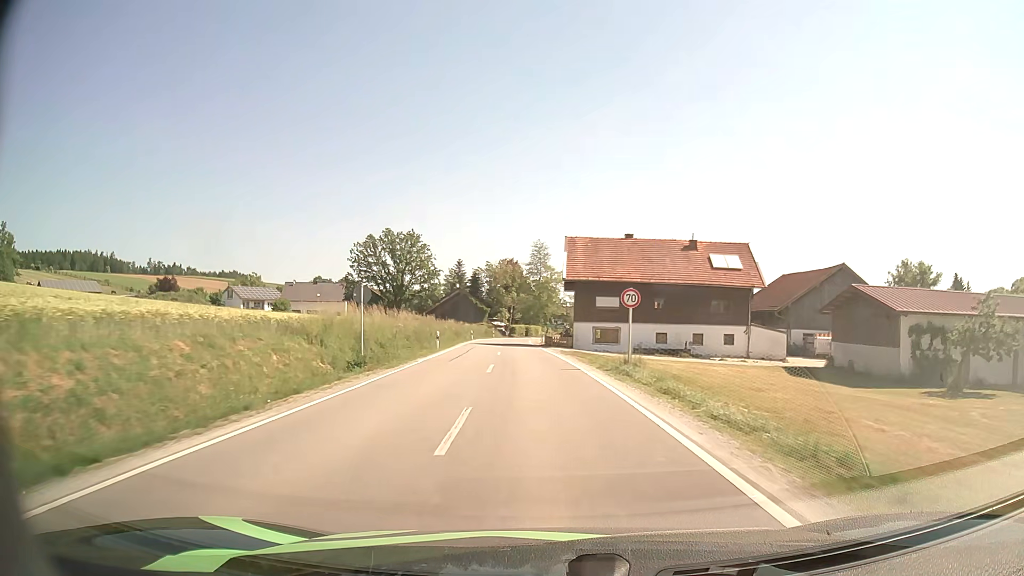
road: secondary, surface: asphalt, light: Day
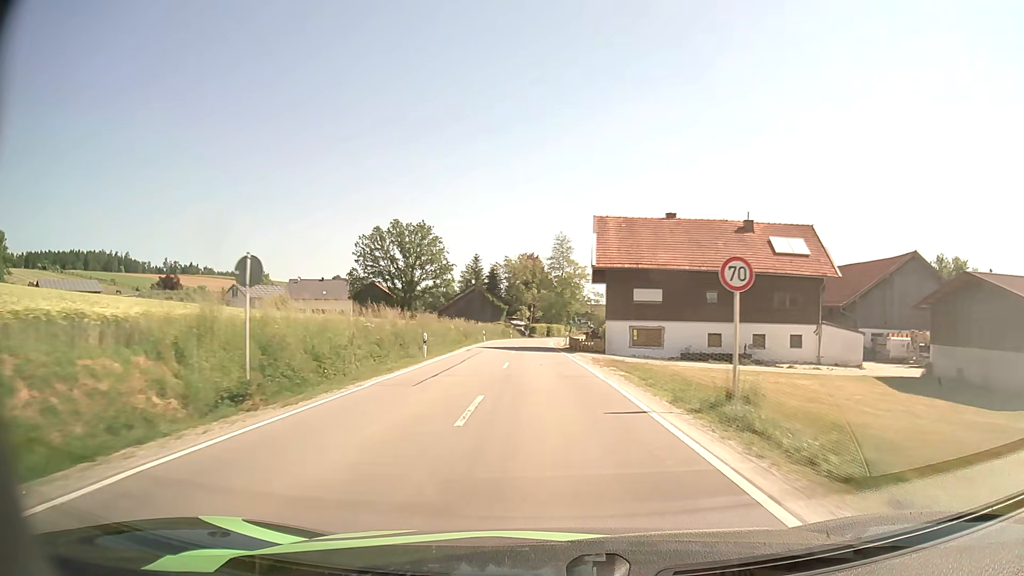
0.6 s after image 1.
(-0.2, +10.1) m; -2°
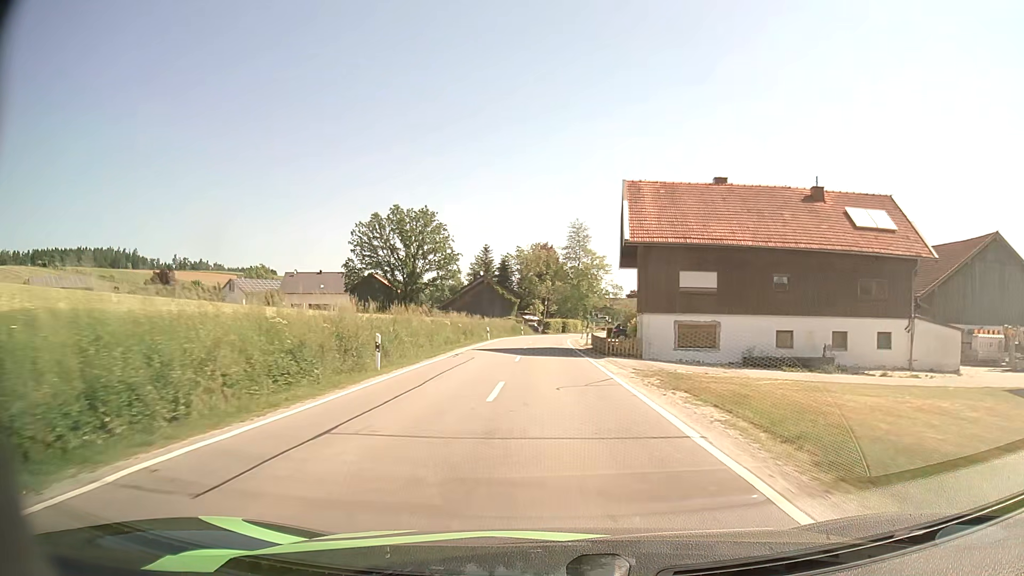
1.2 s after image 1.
(-0.1, +9.9) m; -1°
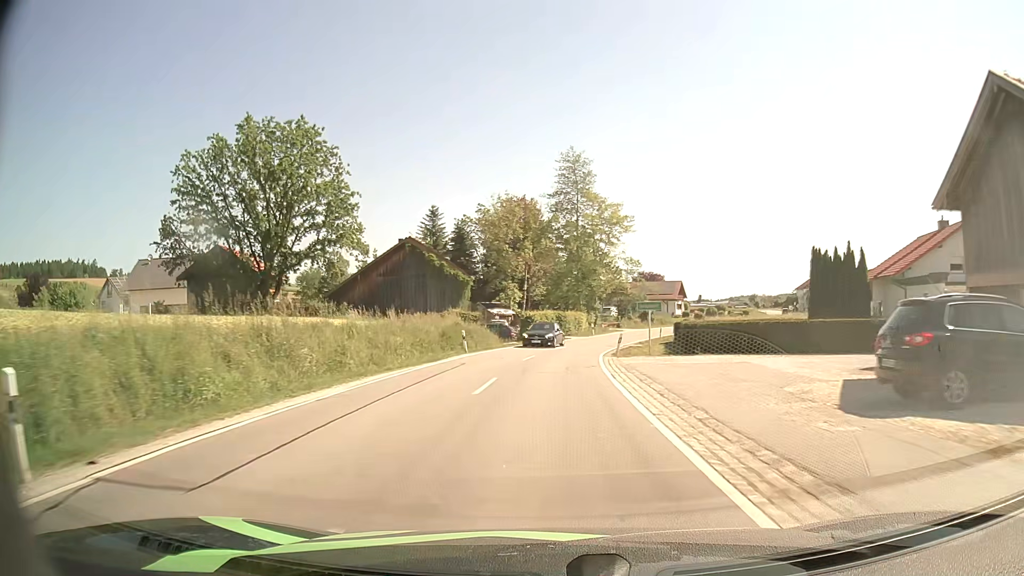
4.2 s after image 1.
(-0.1, +47.0) m; +1°
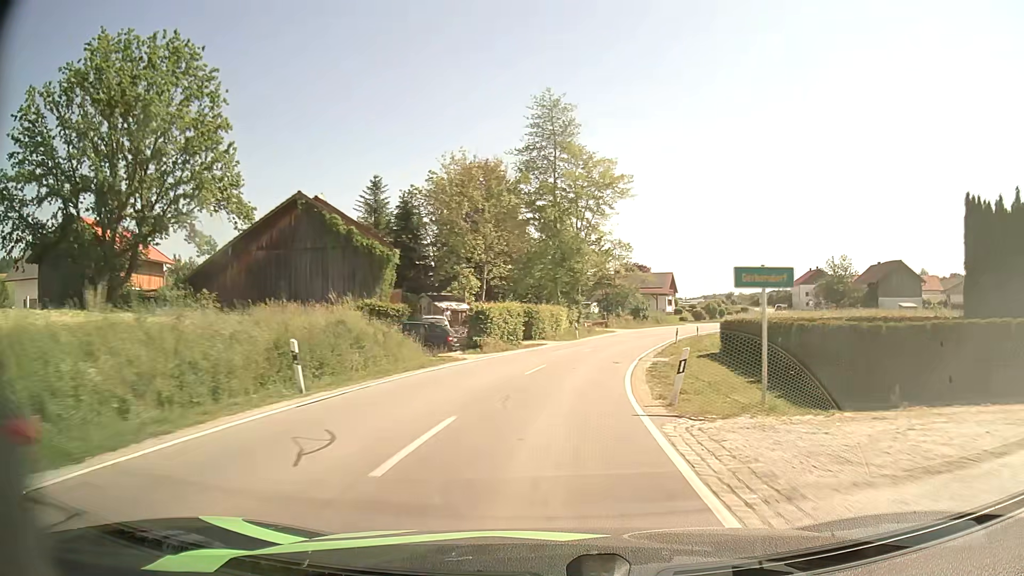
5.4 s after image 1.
(+0.3, +18.4) m; +3°
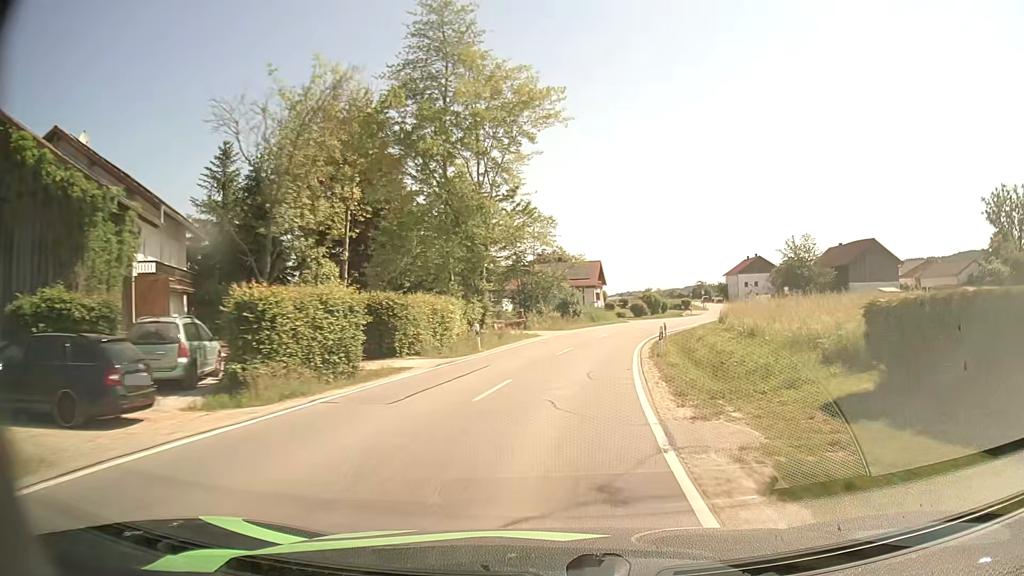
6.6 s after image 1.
(+1.0, +18.6) m; +7°
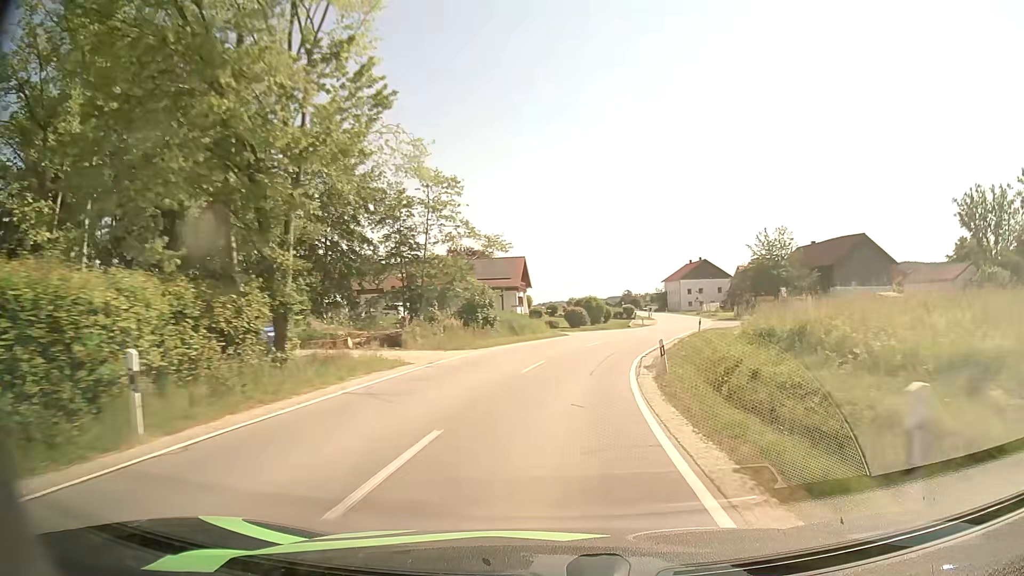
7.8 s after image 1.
(+1.1, +18.7) m; +7°
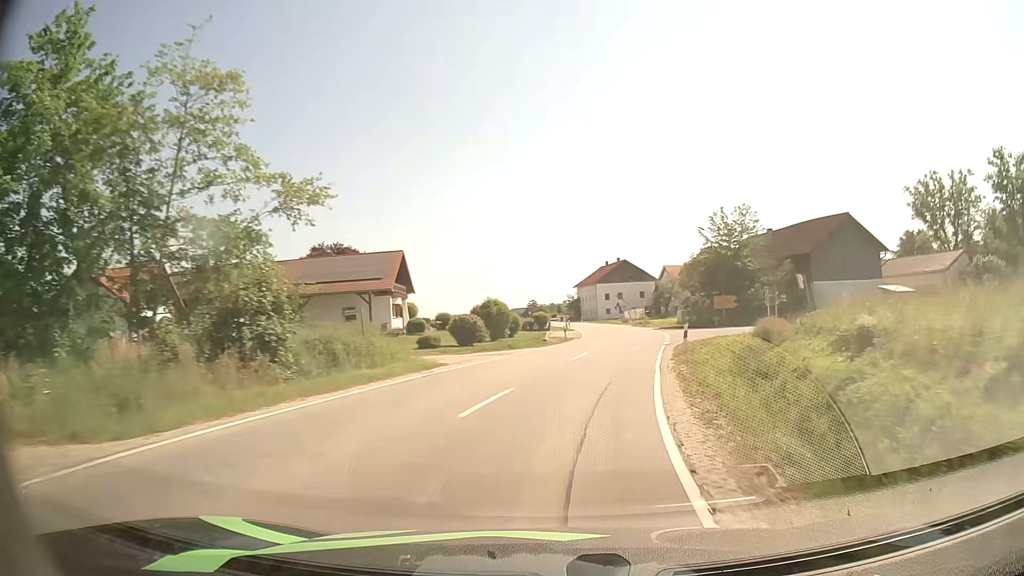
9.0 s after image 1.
(+1.2, +18.7) m; +8°
(0, +10) (+2, +20) (+4, +30) (+5, +40) (+7, +49) (+7, +59) (+7, +69) (+7, +79) (+7, +89) (+6, +99) m
